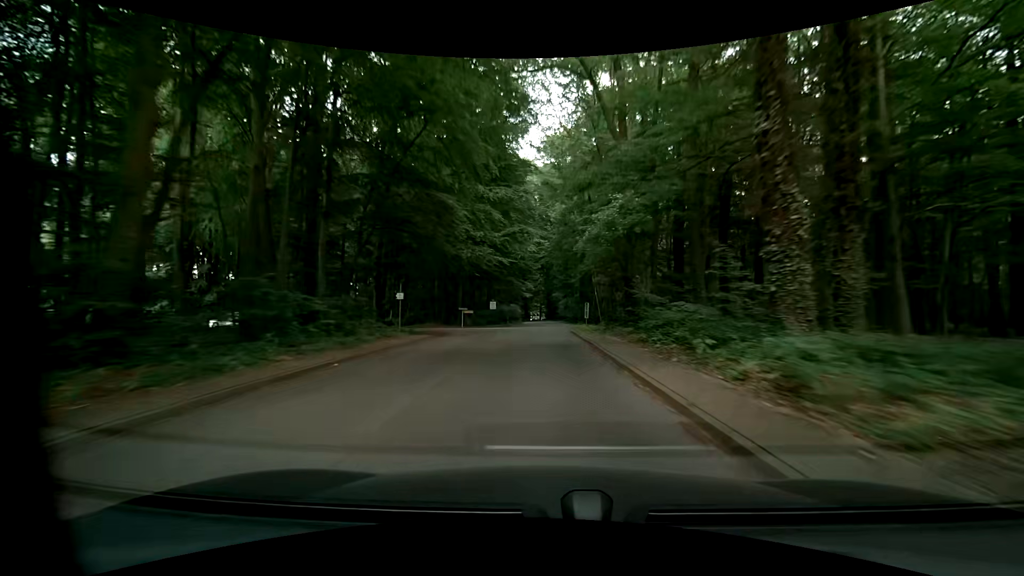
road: unclassified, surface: asphalt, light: Day
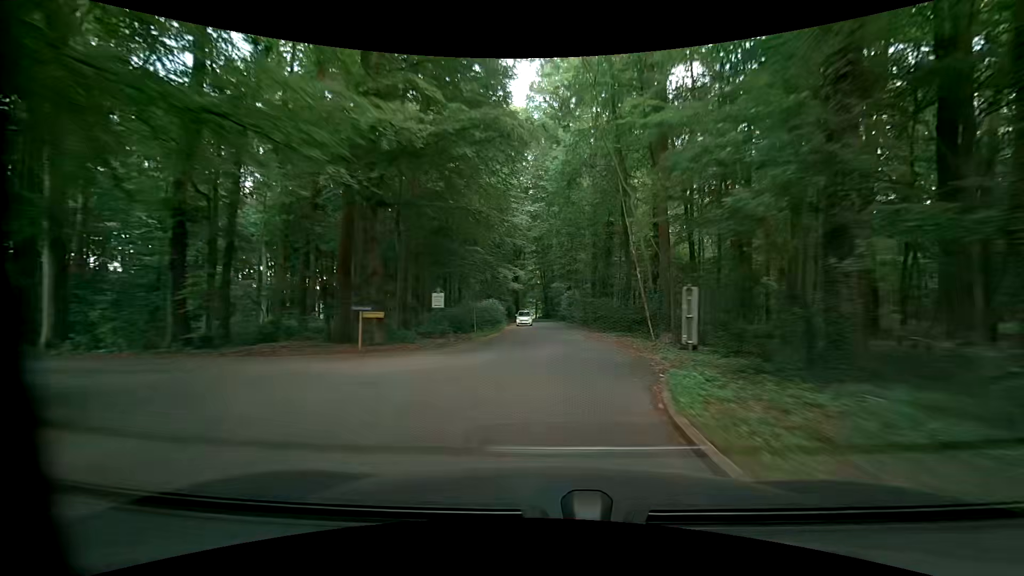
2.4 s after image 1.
(+0.8, +22.7) m; +1°
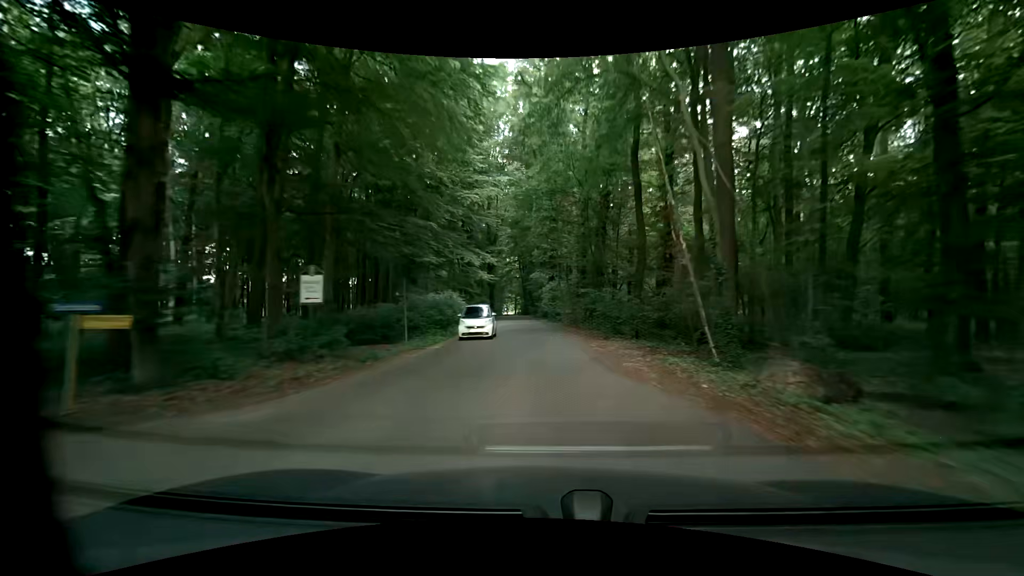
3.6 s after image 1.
(+0.2, +11.0) m; +1°
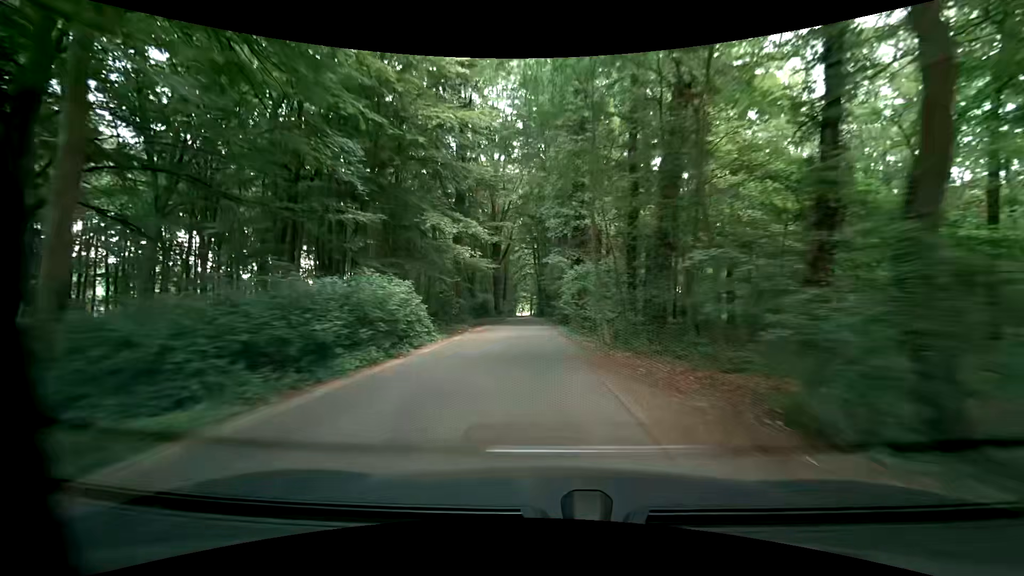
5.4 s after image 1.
(+0.6, +16.5) m; +1°
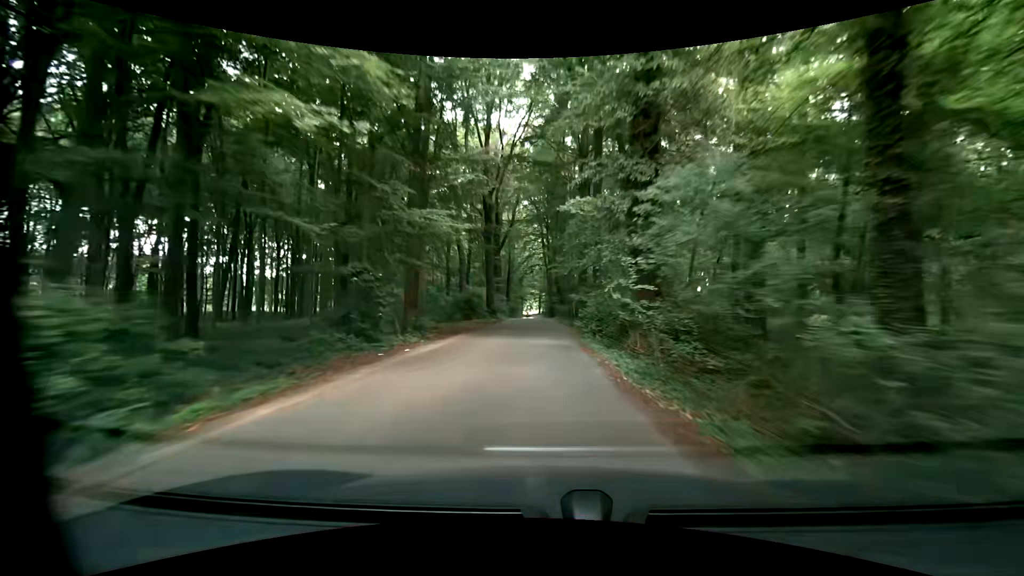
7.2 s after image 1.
(-0.5, +17.5) m; -2°
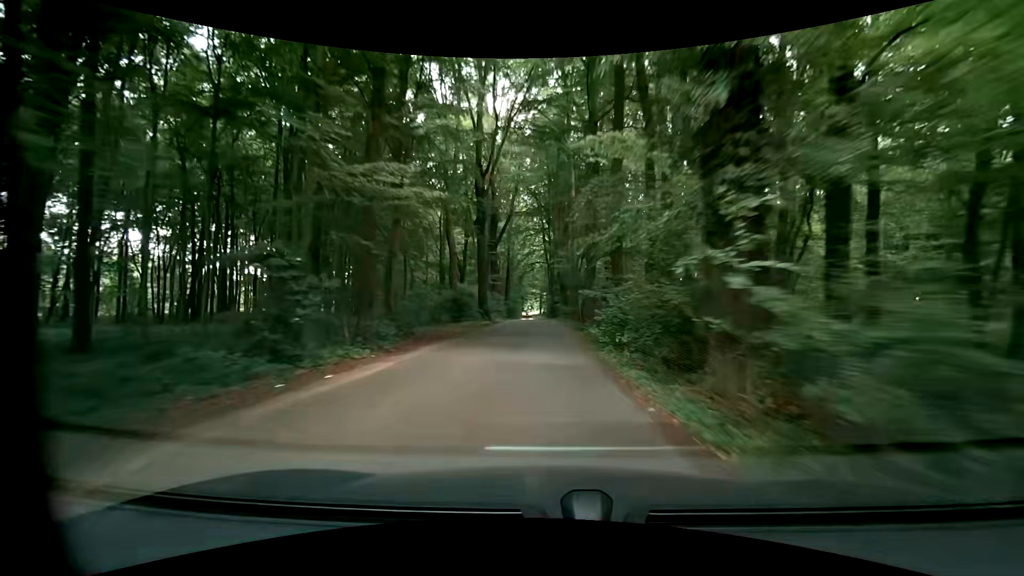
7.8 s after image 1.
(0.0, +6.0) m; +1°
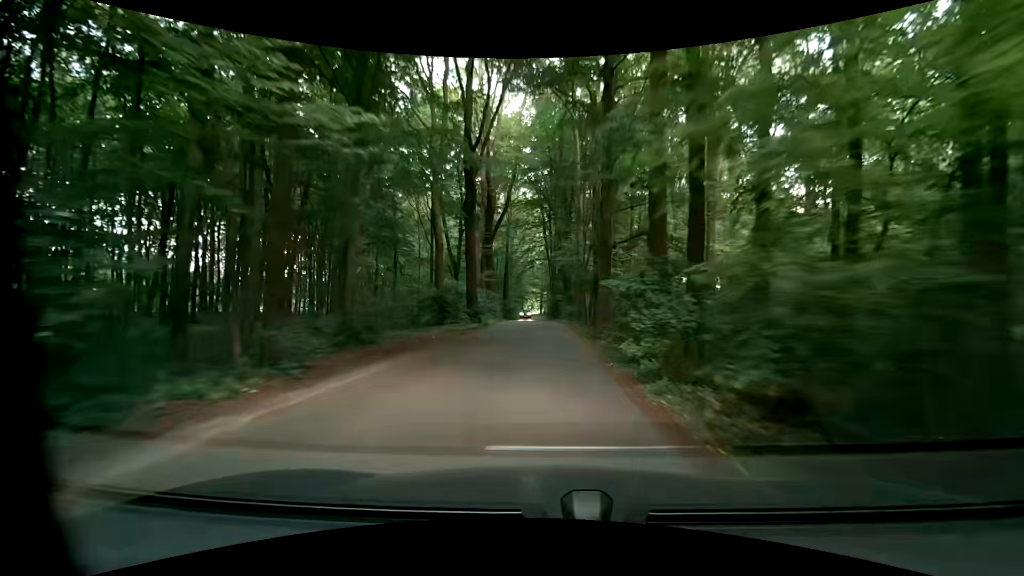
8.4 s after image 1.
(-0.2, +6.0) m; -2°
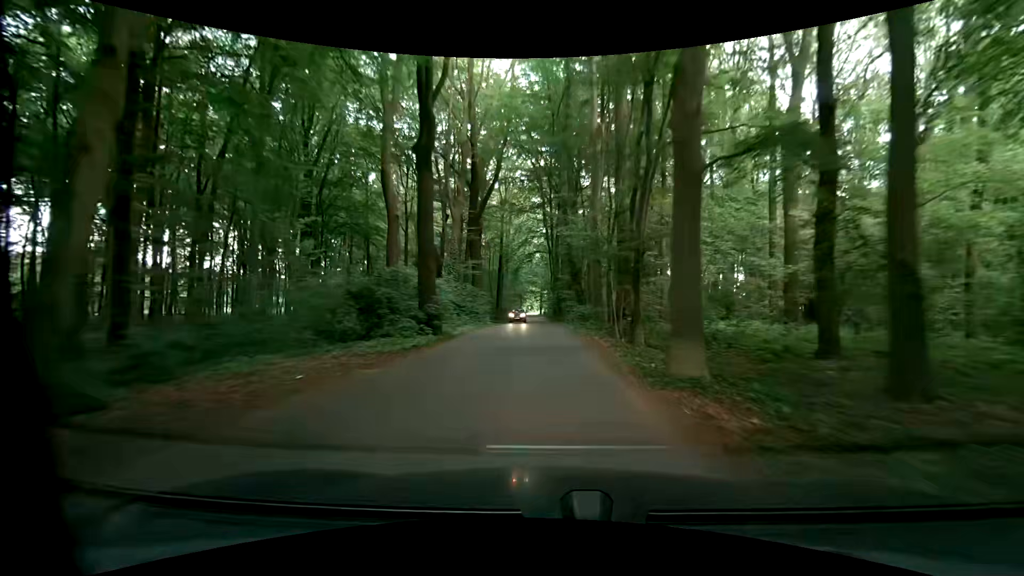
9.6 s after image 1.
(+0.2, +11.9) m; +2°
(0, +10) (-1, +20) (-1, +30) (-1, +40) (-2, +50) (-2, +60) (-3, +70) (-4, +80) (-4, +90) (-4, +100) m
